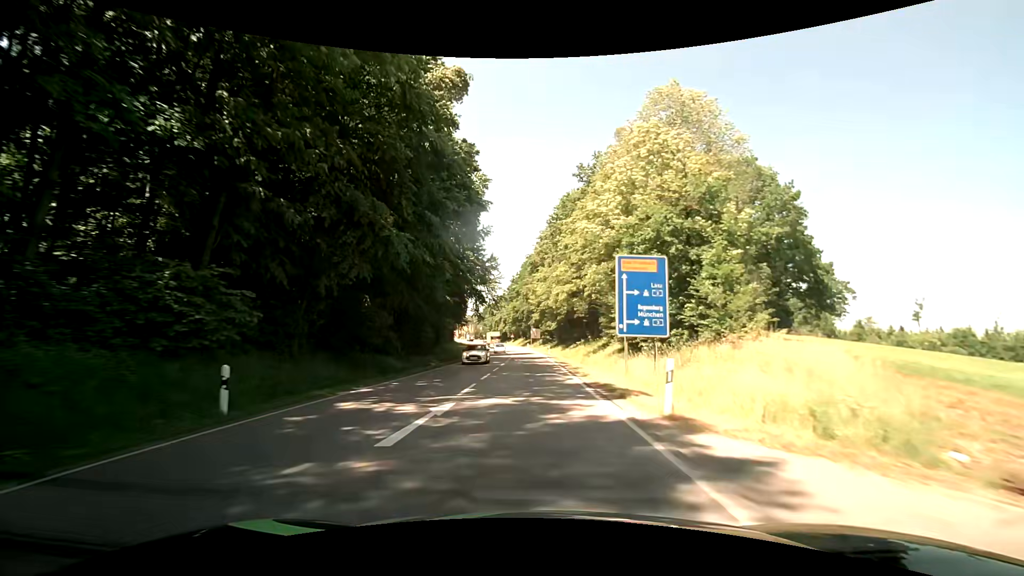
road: primary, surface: asphalt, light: Day
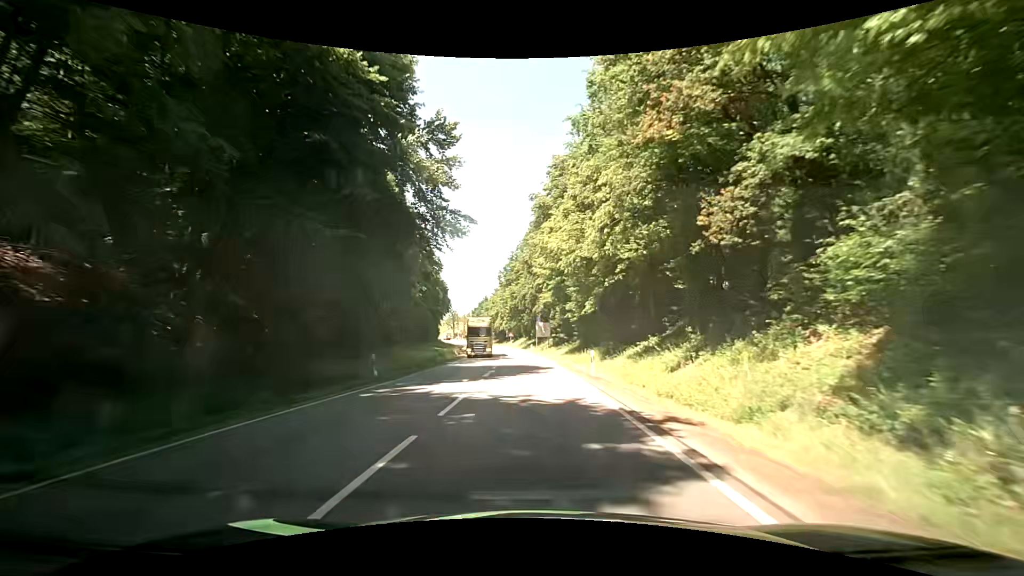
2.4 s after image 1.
(-0.4, +39.8) m; -2°
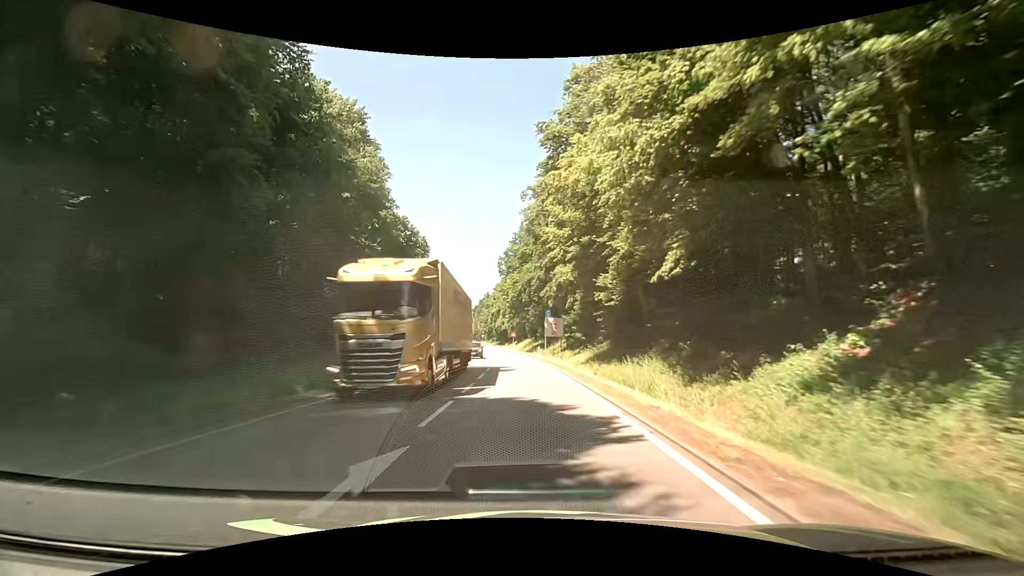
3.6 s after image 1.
(+0.2, +19.1) m; 0°
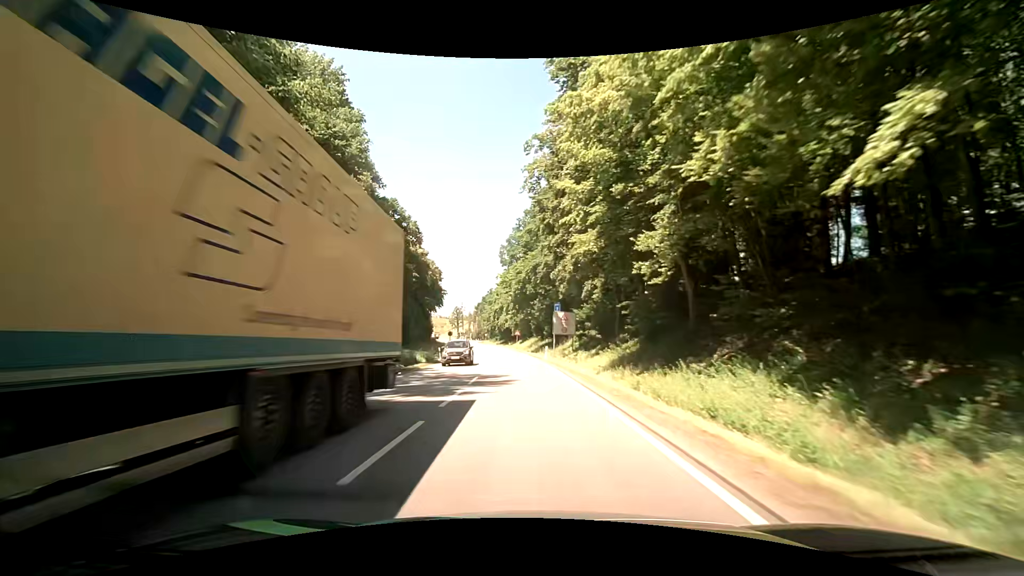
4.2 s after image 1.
(+0.1, +9.4) m; 0°
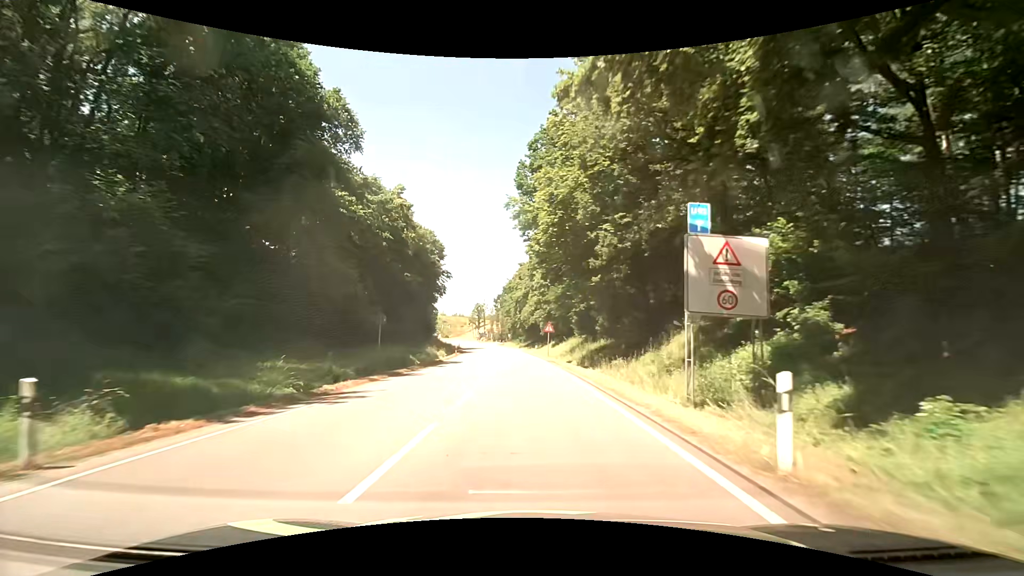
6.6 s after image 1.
(-1.2, +36.5) m; -3°
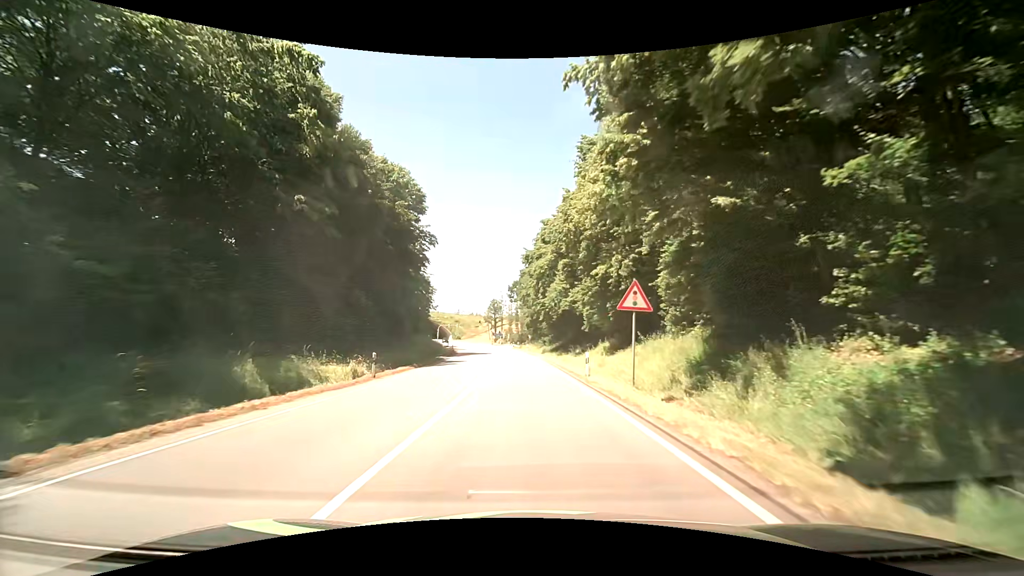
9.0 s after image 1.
(-1.1, +35.2) m; -5°
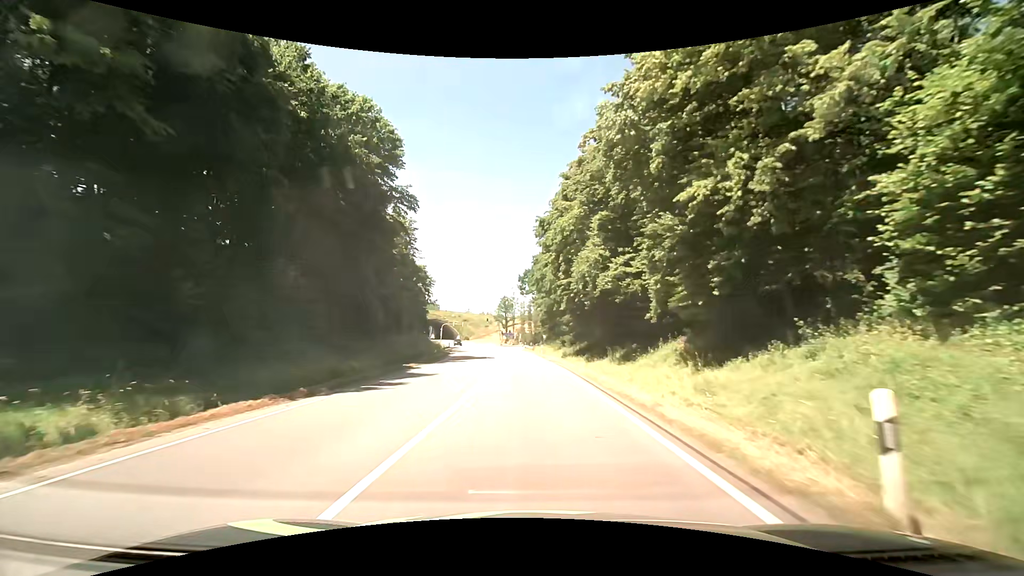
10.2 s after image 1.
(+0.1, +17.1) m; 0°
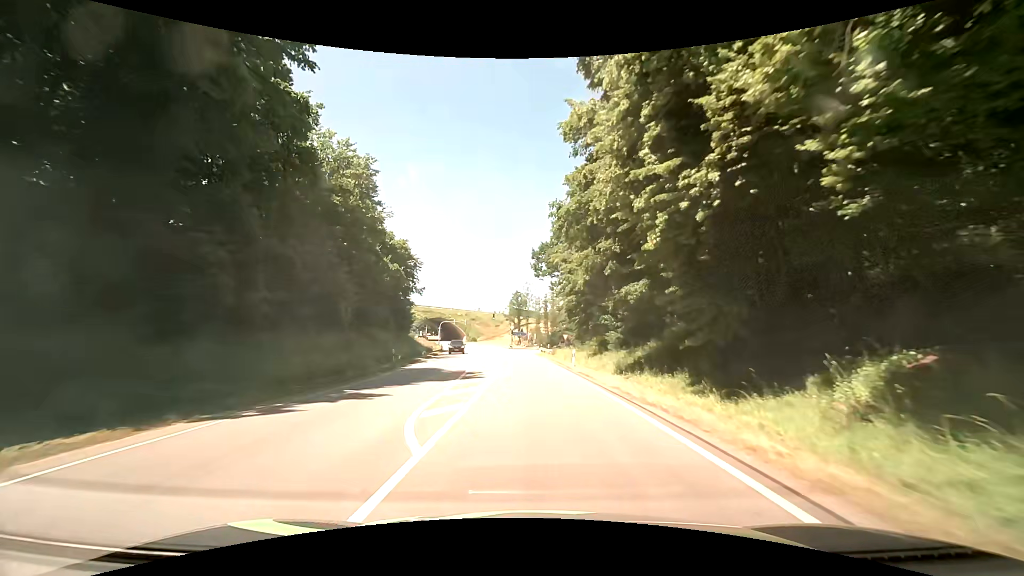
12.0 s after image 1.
(-0.4, +24.7) m; -2°
(0, +10) (0, +20) (0, +30) (-1, +40) (-1, +50) (-2, +60) (-2, +70) (-2, +80) (-1, +90) (+2, +99) m
